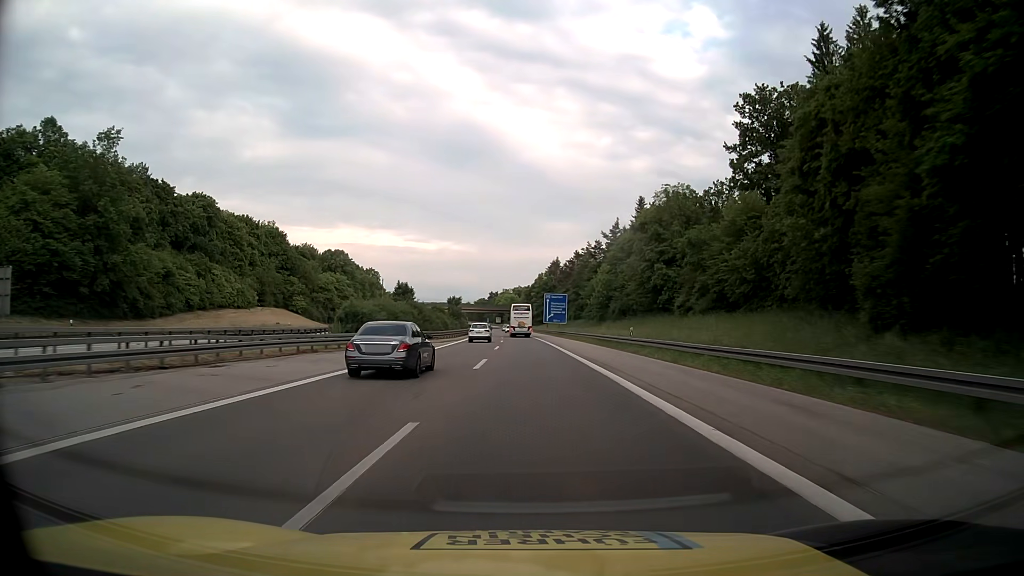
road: motorway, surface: asphalt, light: Day
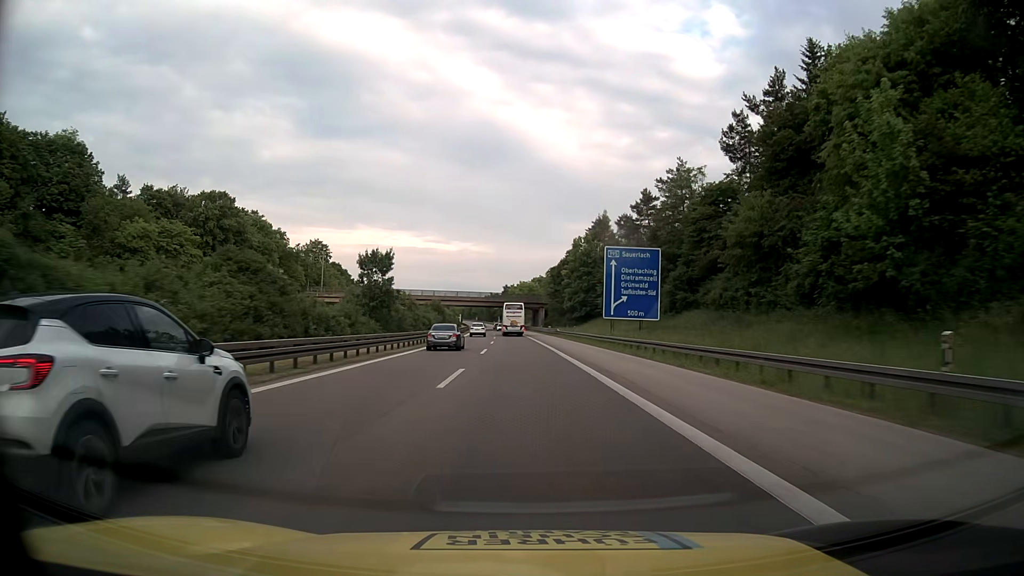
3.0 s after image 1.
(-0.8, +79.2) m; -2°
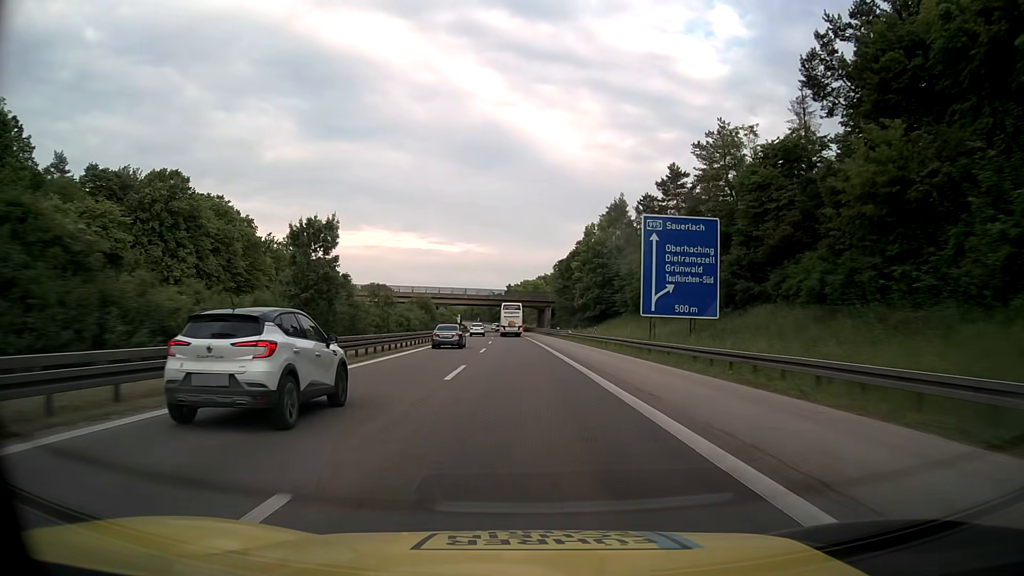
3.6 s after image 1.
(-0.1, +15.8) m; 0°
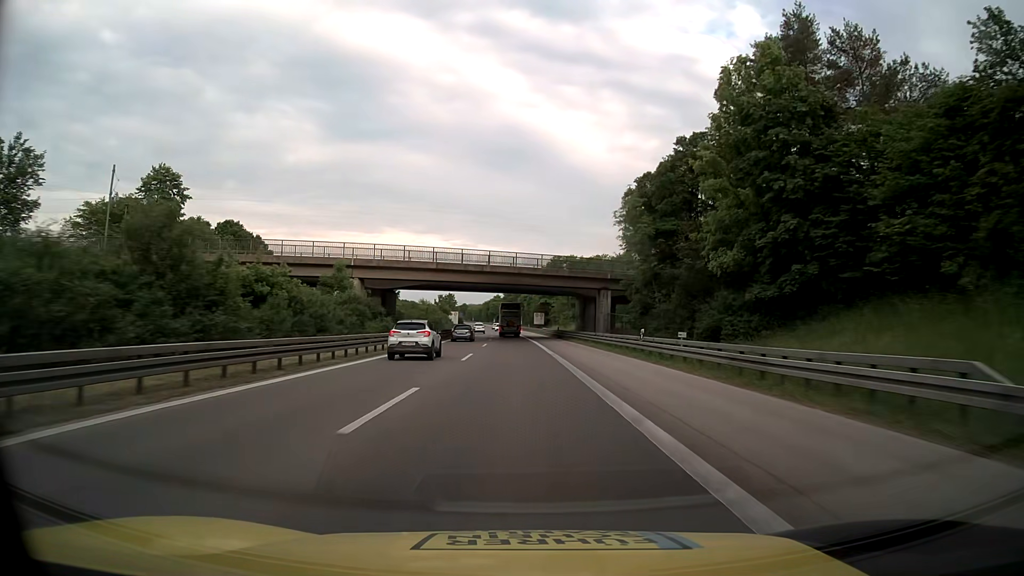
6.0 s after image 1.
(-0.9, +63.2) m; -2°
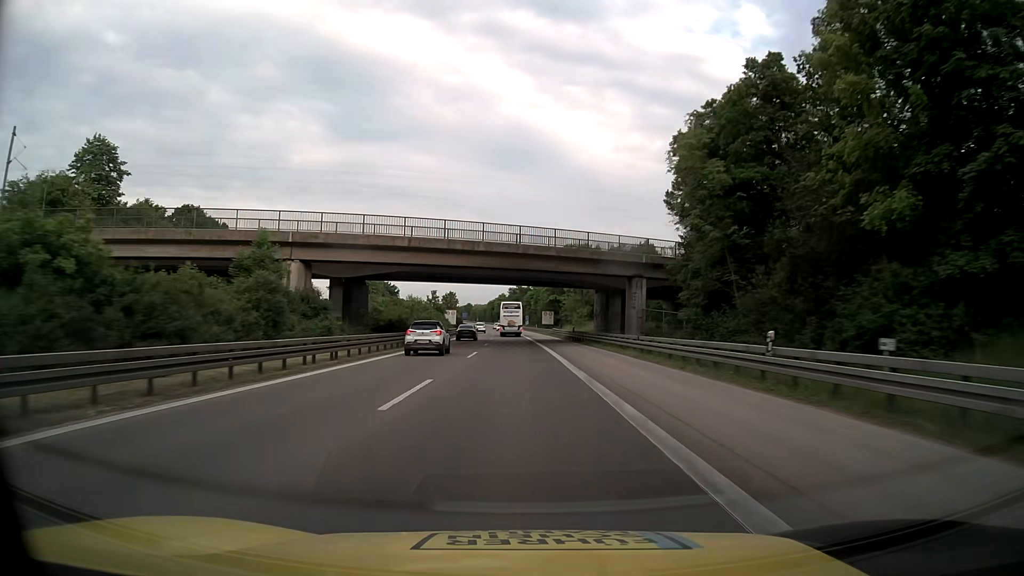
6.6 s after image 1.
(0.0, +15.8) m; 0°
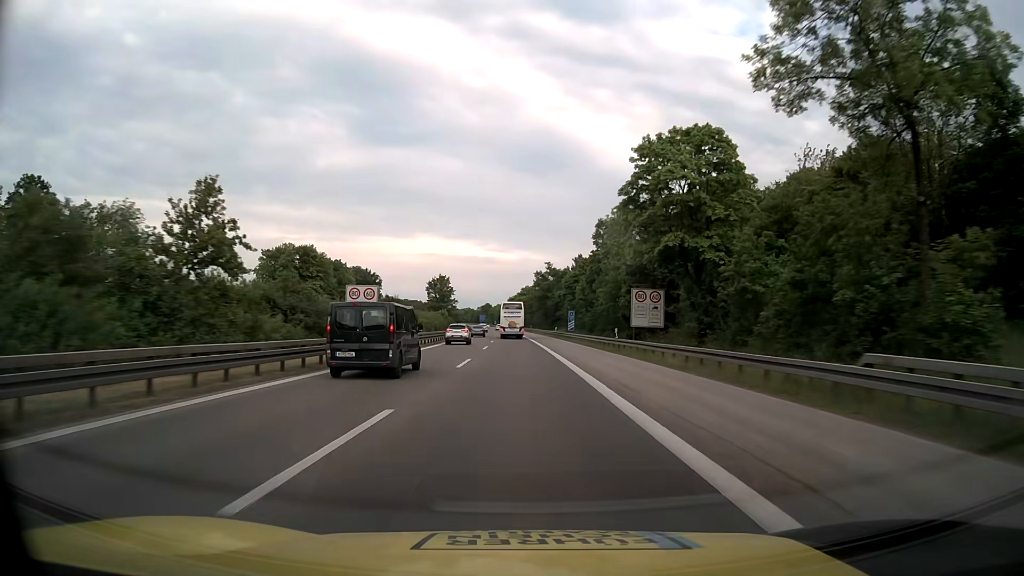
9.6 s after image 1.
(-1.9, +78.9) m; -2°
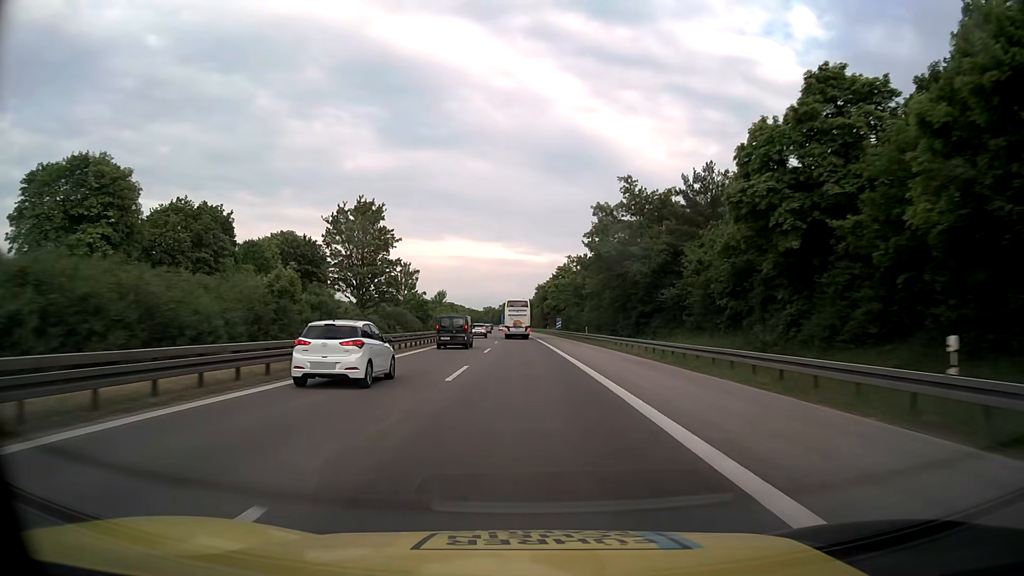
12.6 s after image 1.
(-2.0, +78.5) m; -3°
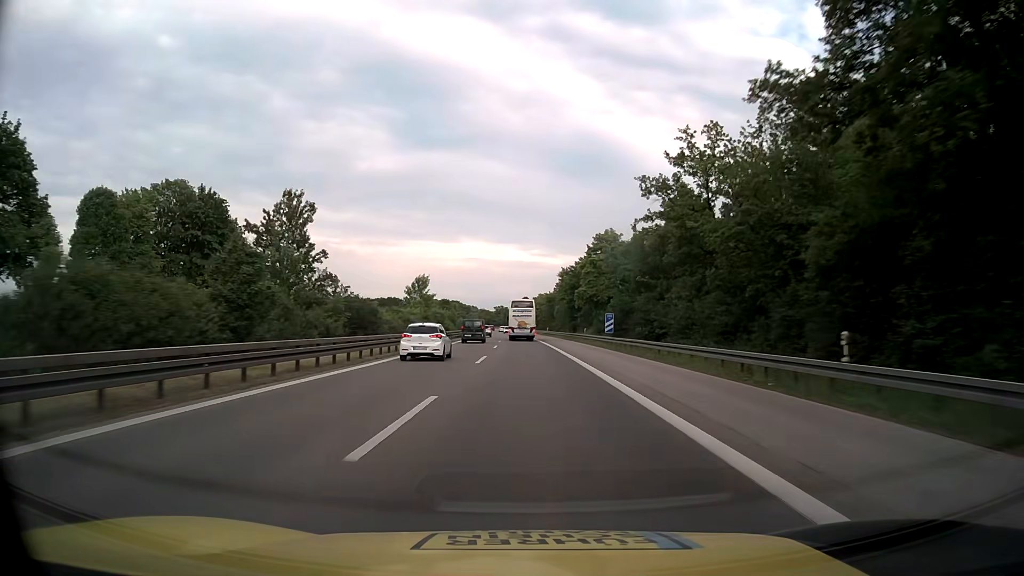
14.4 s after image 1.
(-0.4, +46.5) m; -1°
(0, +10) (0, +20) (0, +30) (0, +40) (0, +50) (-1, +60) (-1, +70) (-1, +80) (-1, +90) (-2, +100) m
